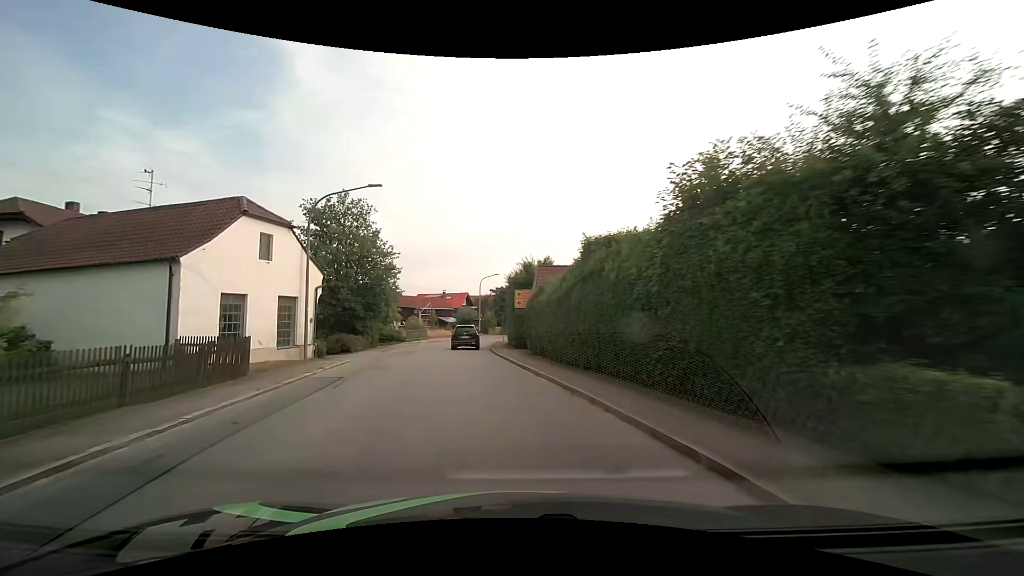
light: Day
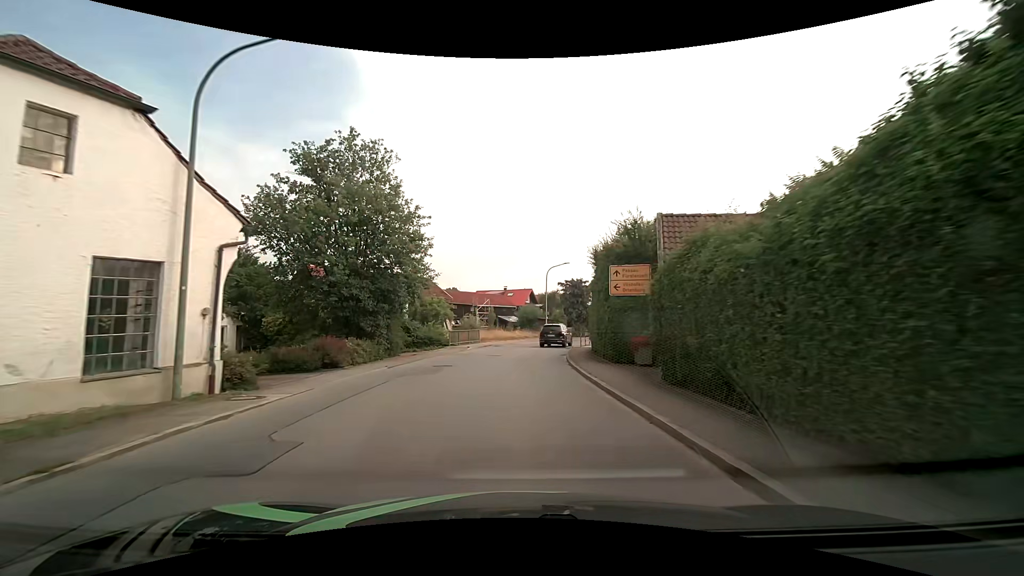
(-1.1, +12.0) m; -8°
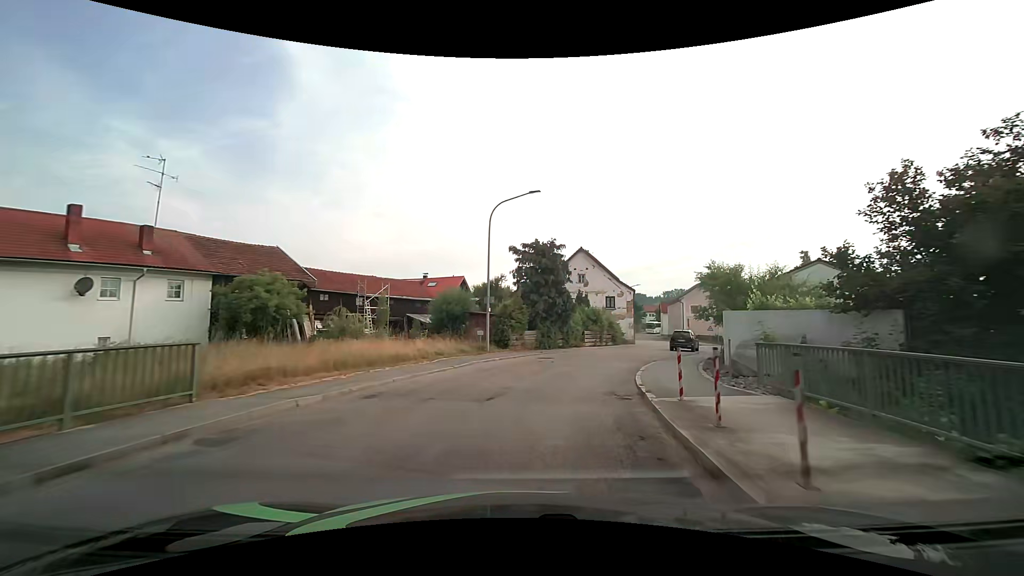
(+1.1, +29.3) m; +8°
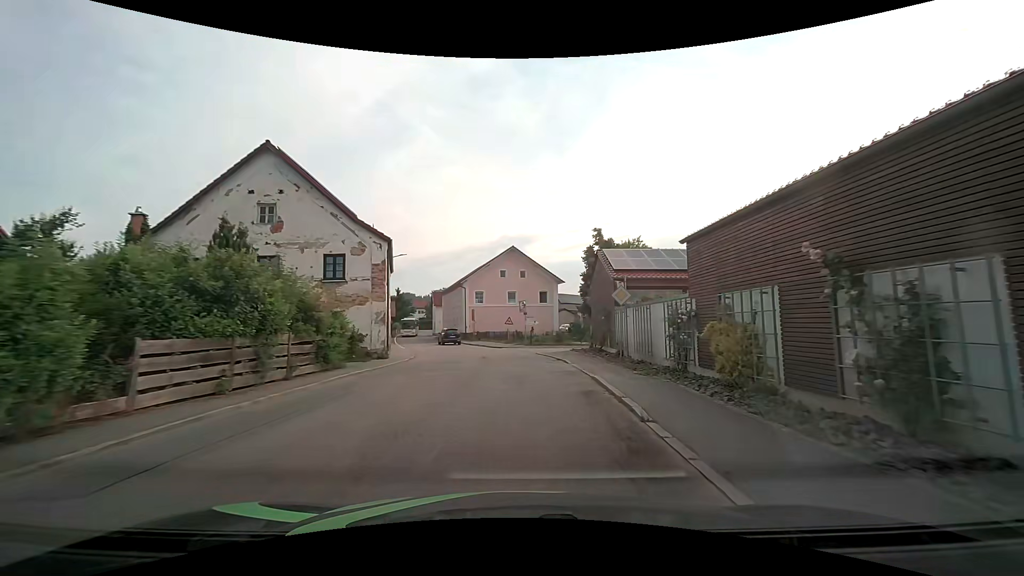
(+6.4, +28.4) m; +25°
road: secondary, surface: asphalt
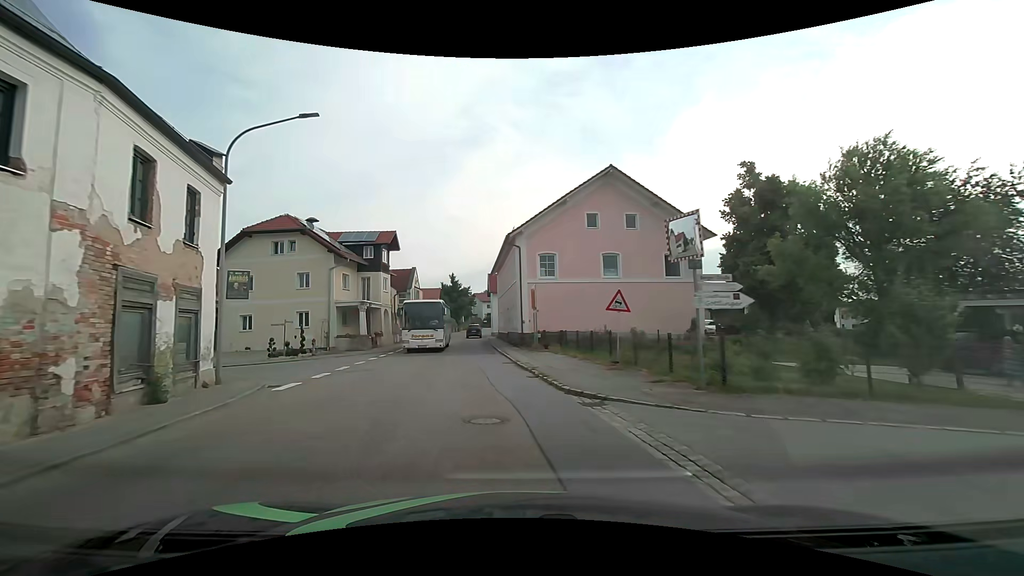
(-0.9, +29.9) m; -9°
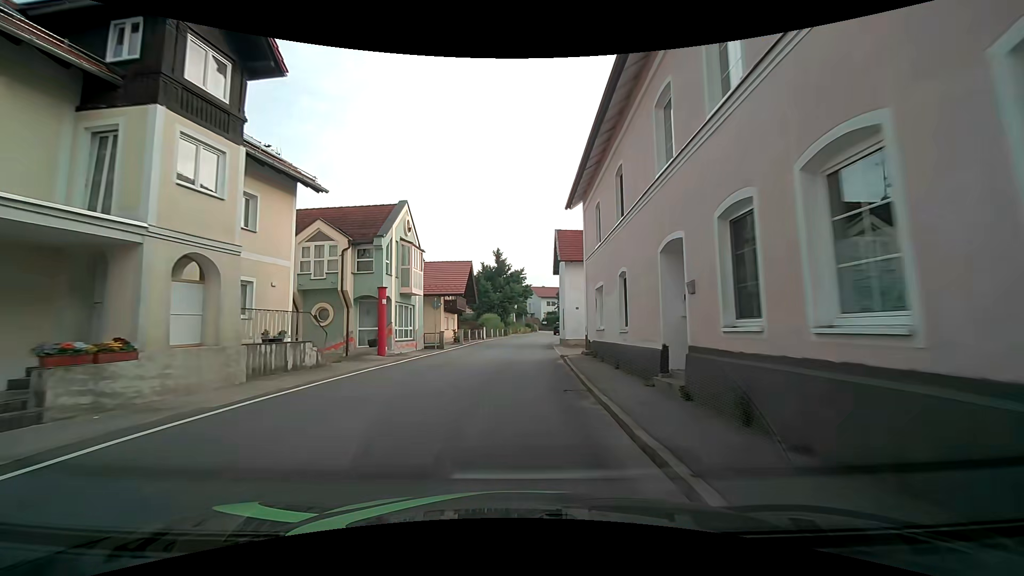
(-2.5, +31.4) m; -7°
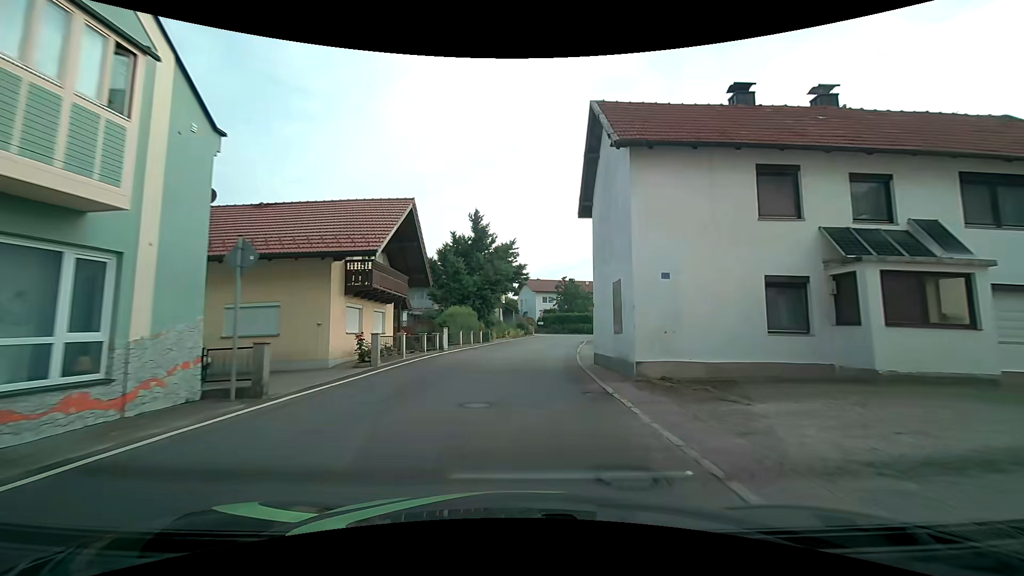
(+0.1, +21.1) m; +1°
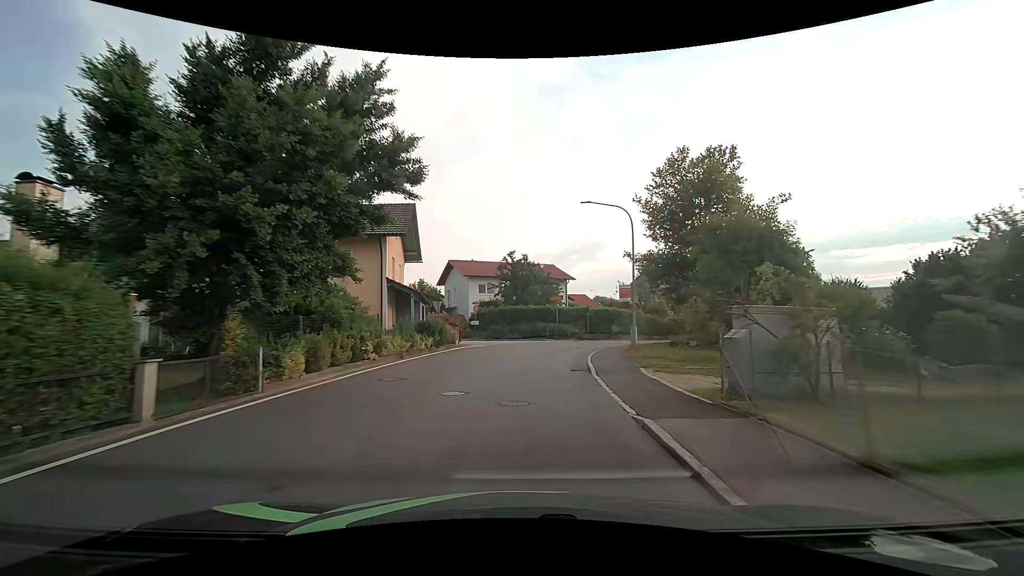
(+1.5, +27.7) m; +7°
(0, +10) (+1, +20) (+4, +30) (+9, +38) (+16, +45) (+25, +50) (+34, +54) (+43, +57) (+53, +61) (+62, +64) m
